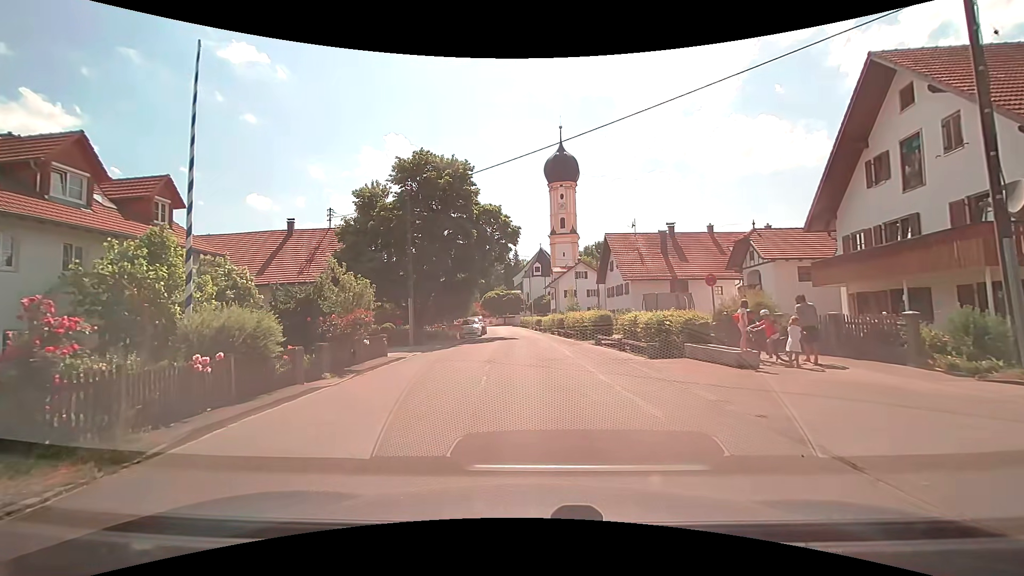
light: Day
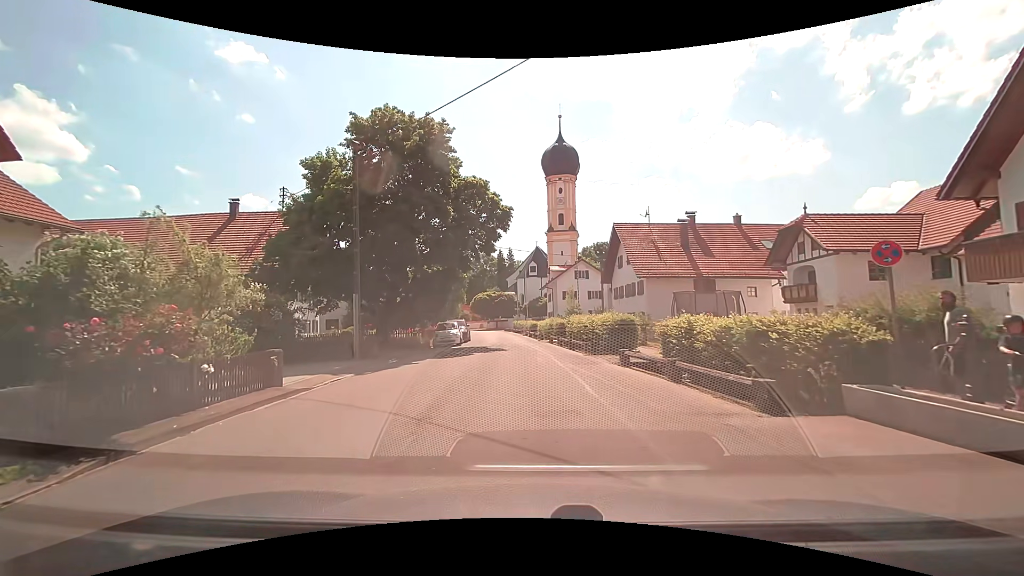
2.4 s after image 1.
(-0.1, +8.3) m; -1°
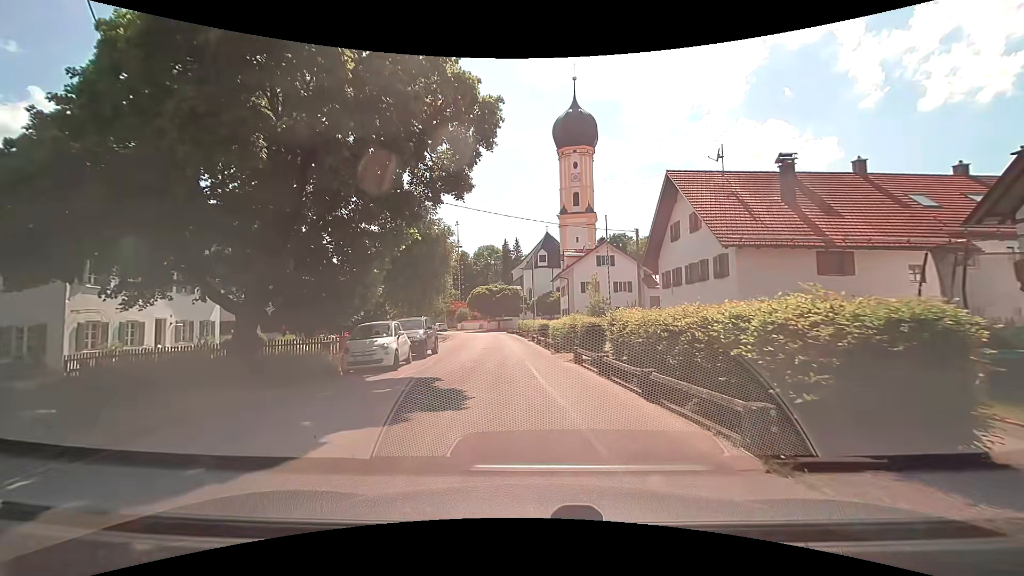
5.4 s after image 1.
(+0.1, +15.4) m; 0°
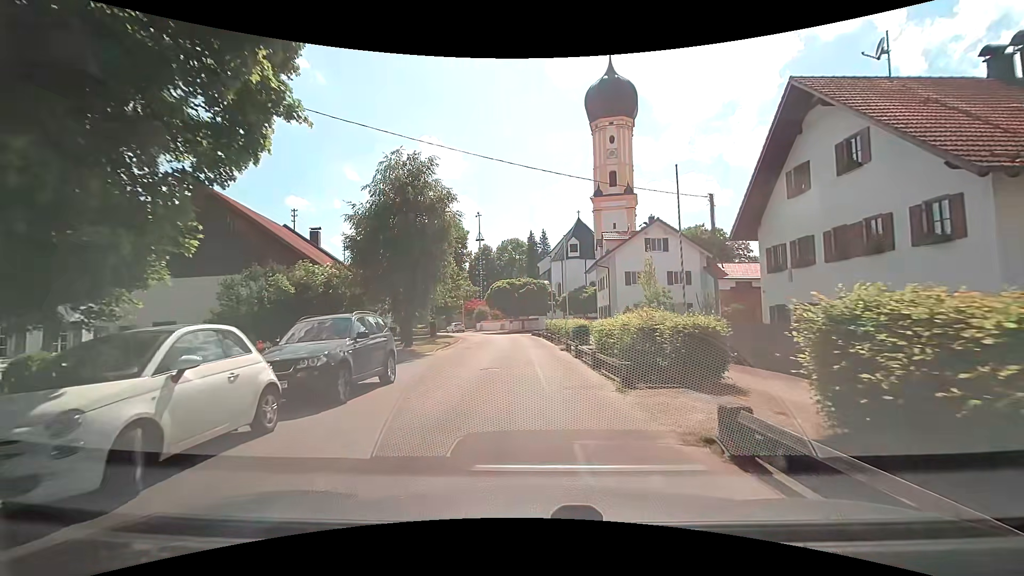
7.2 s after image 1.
(-0.4, +10.8) m; -4°
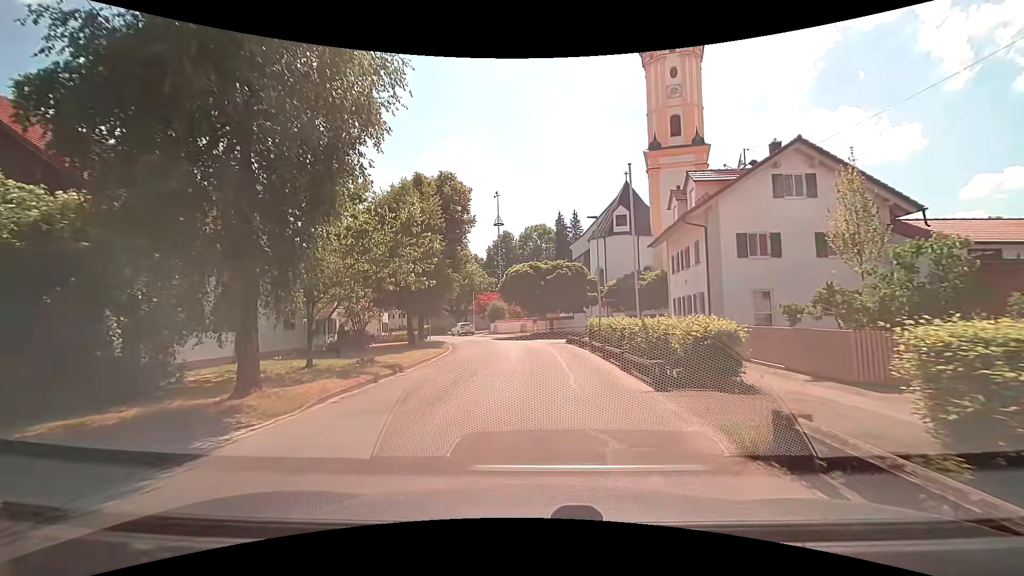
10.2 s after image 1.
(-0.5, +17.8) m; -3°
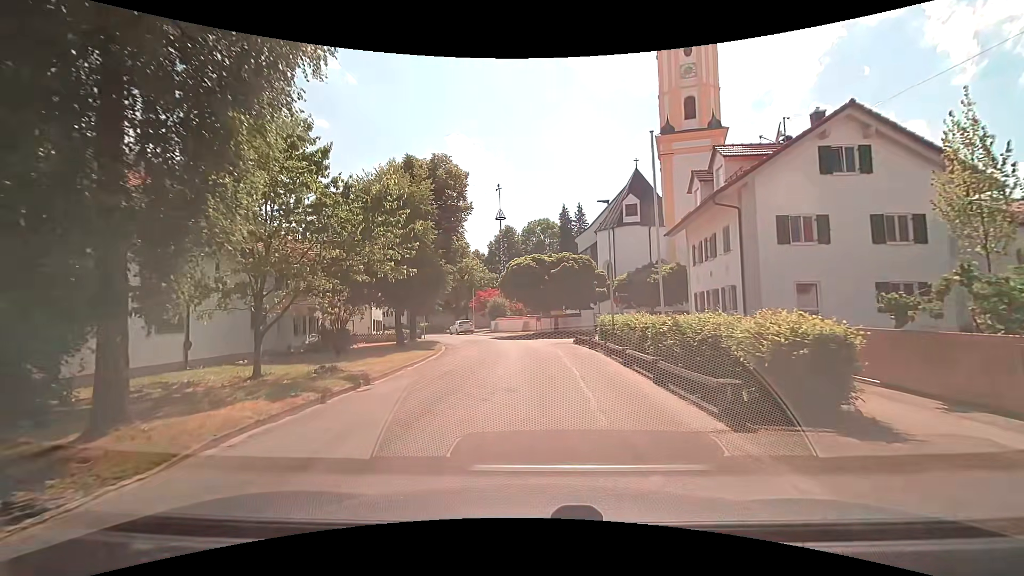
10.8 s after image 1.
(-0.1, +3.4) m; -1°
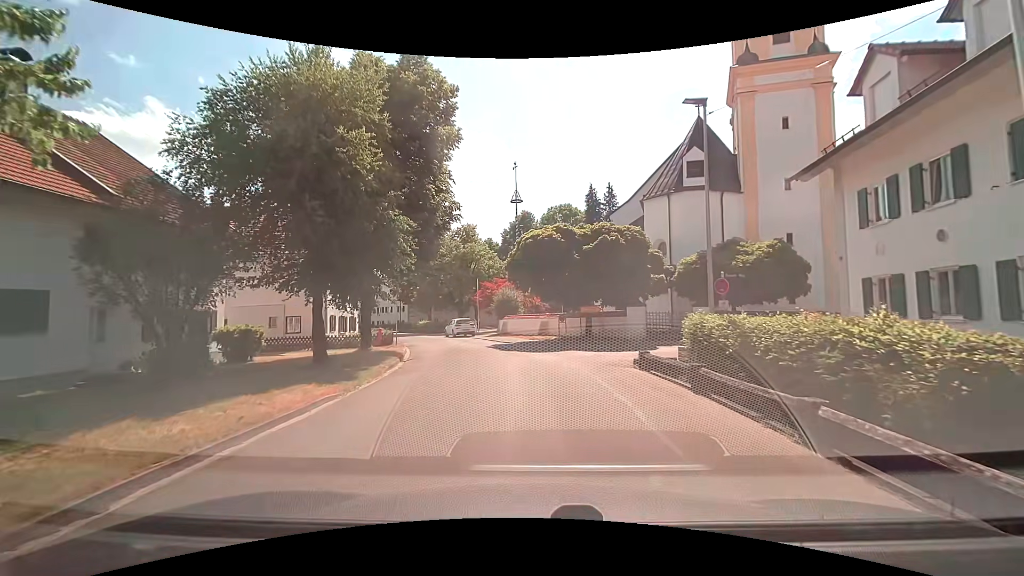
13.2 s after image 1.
(-0.2, +12.5) m; -3°
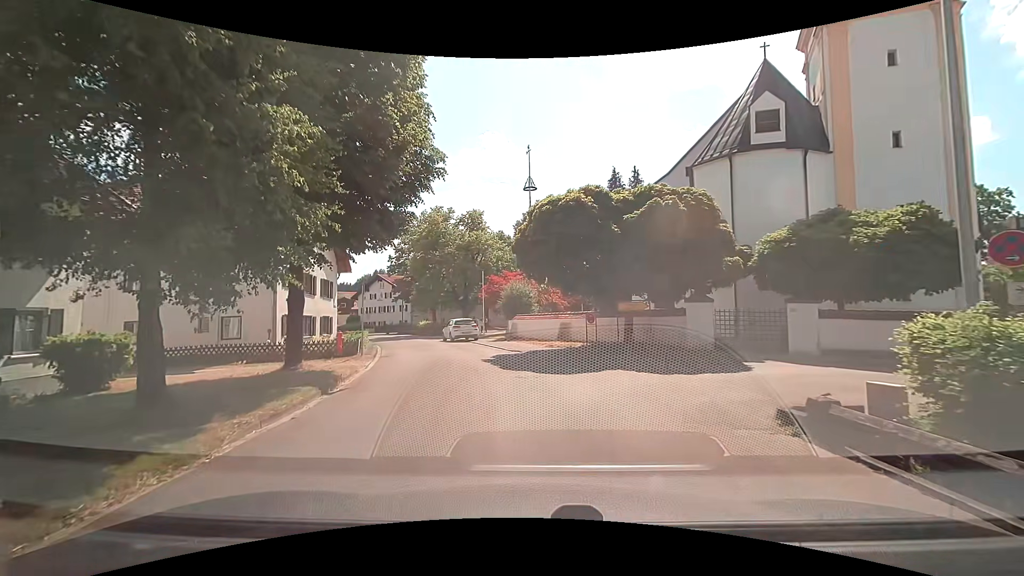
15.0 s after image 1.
(0.0, +7.5) m; -1°
